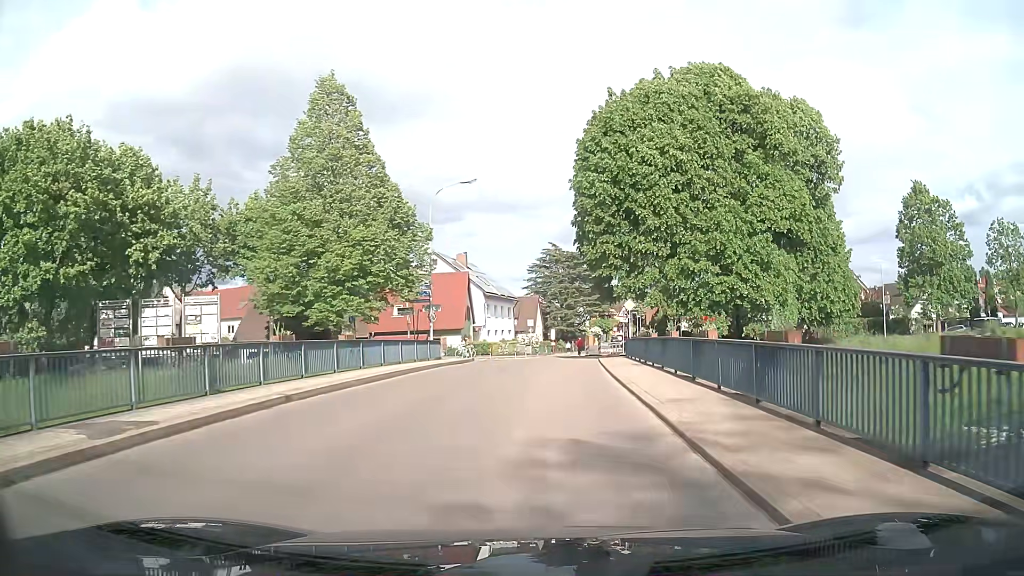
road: tertiary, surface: asphalt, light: Day
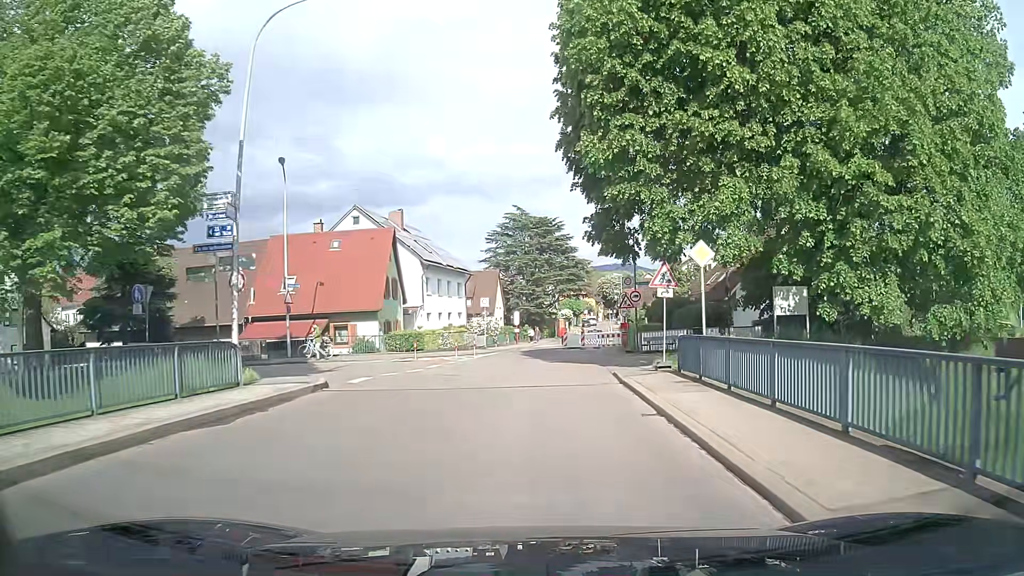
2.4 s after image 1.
(+0.5, +19.9) m; +4°
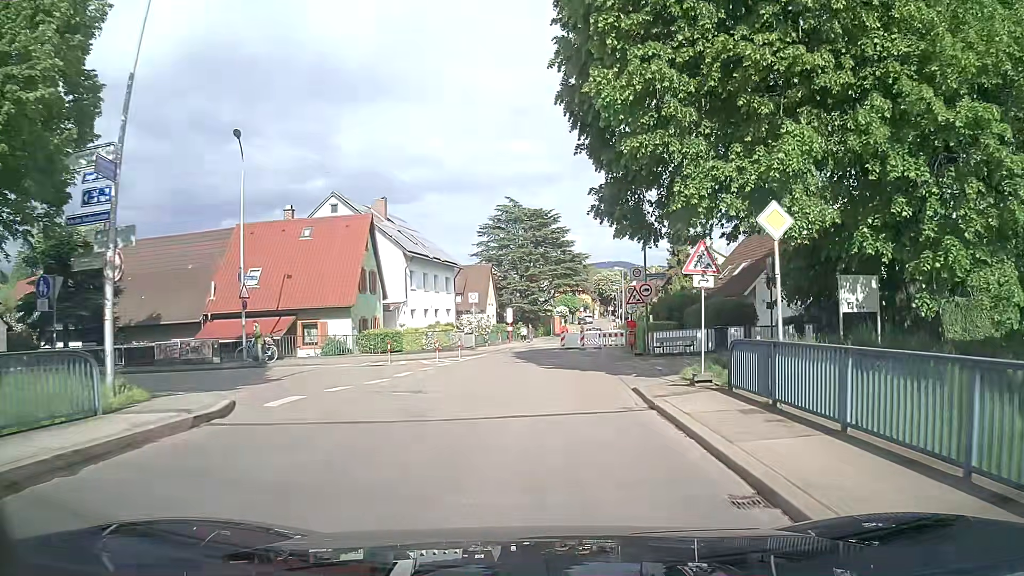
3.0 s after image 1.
(0.0, +4.7) m; 0°
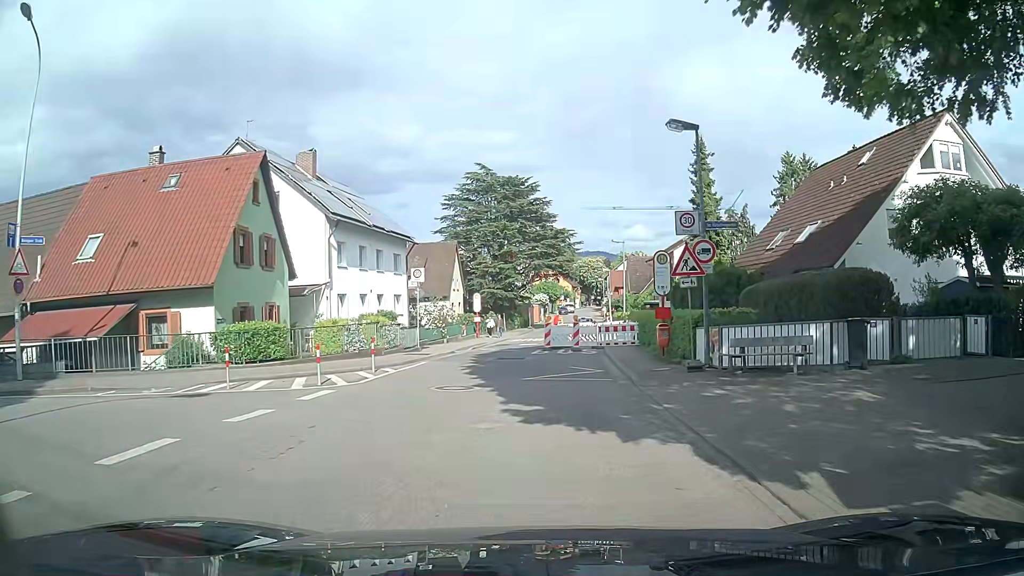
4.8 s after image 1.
(+0.1, +13.3) m; +2°
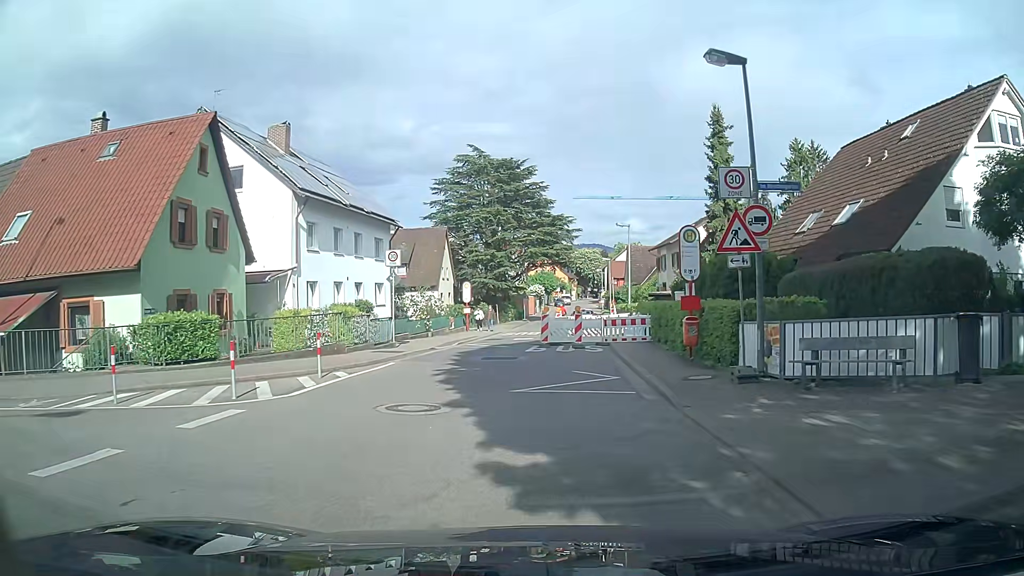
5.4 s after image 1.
(0.0, +4.3) m; +1°
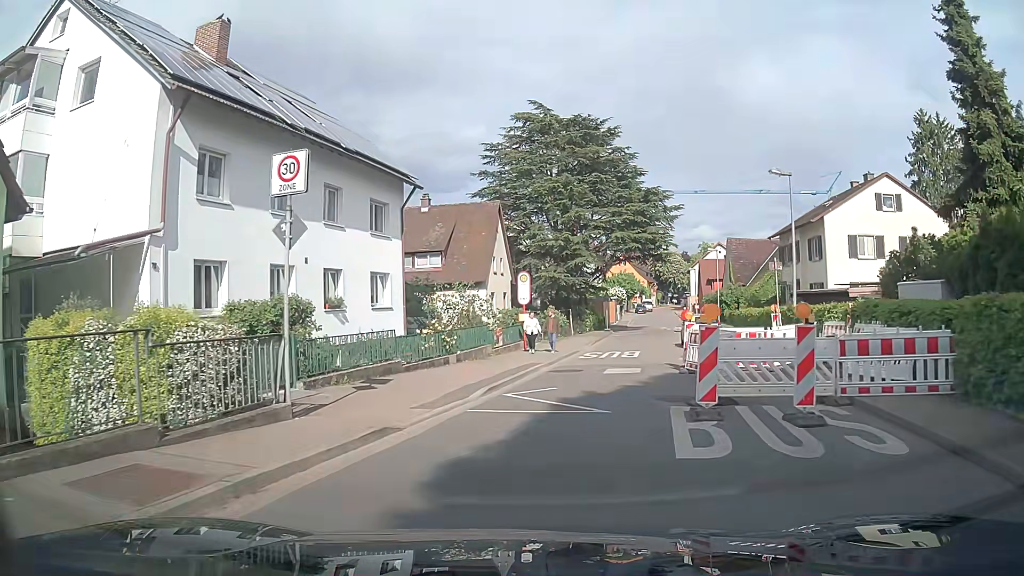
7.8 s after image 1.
(-0.9, +16.3) m; -6°
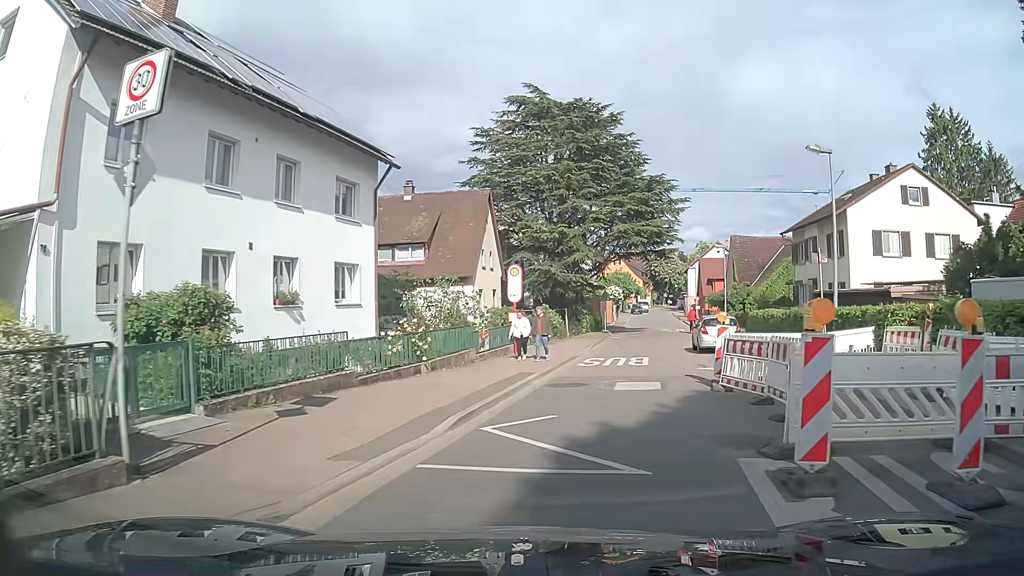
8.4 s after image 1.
(0.0, +3.8) m; +1°
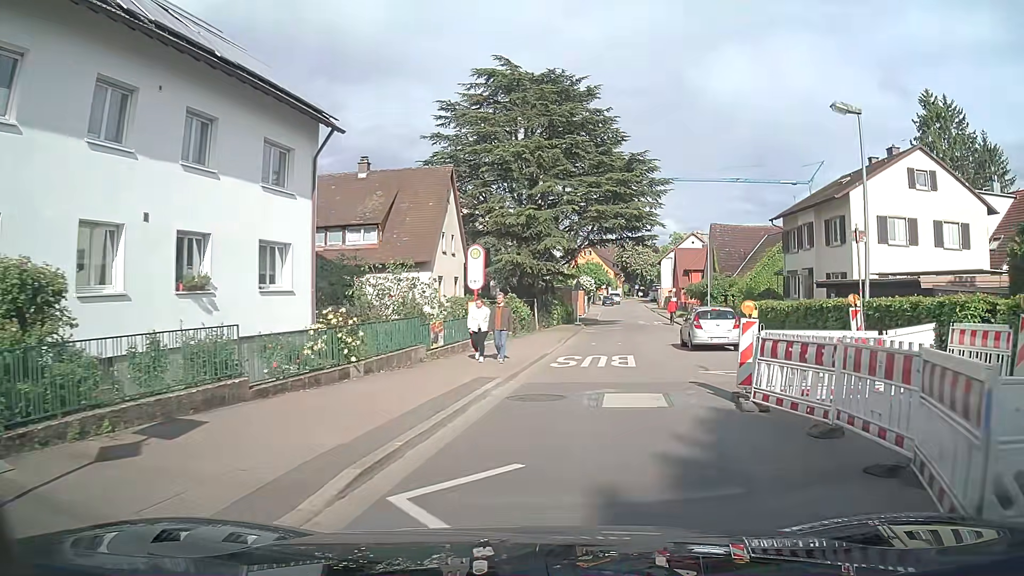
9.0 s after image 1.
(0.0, +3.8) m; +4°
(0, +10) (+1, +20) (+3, +30) (+5, +40) (+7, +49) (+8, +59) (+9, +69) (+10, +79) (+11, +89) (+12, +99) m
